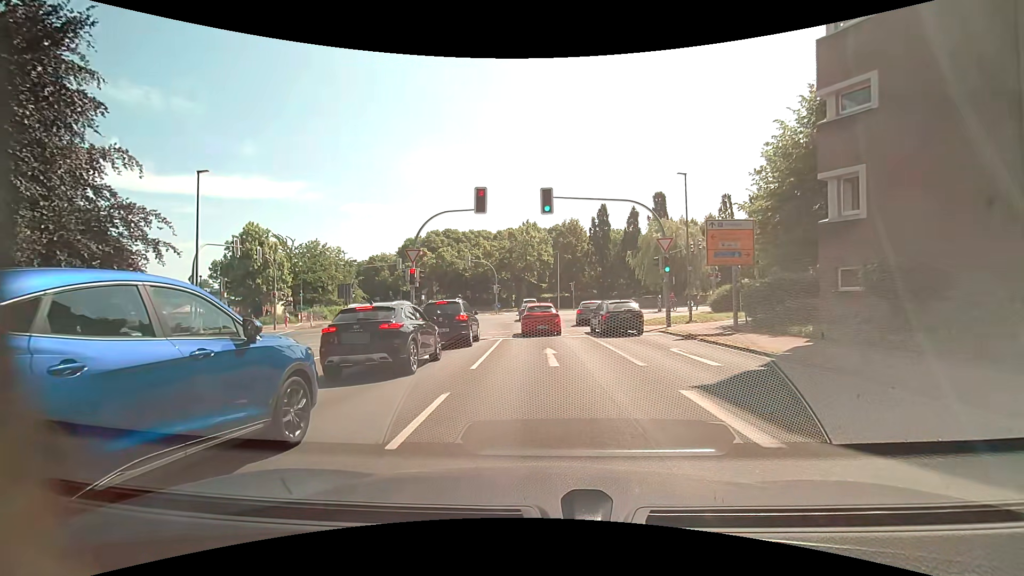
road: unclassified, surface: asphalt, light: Day
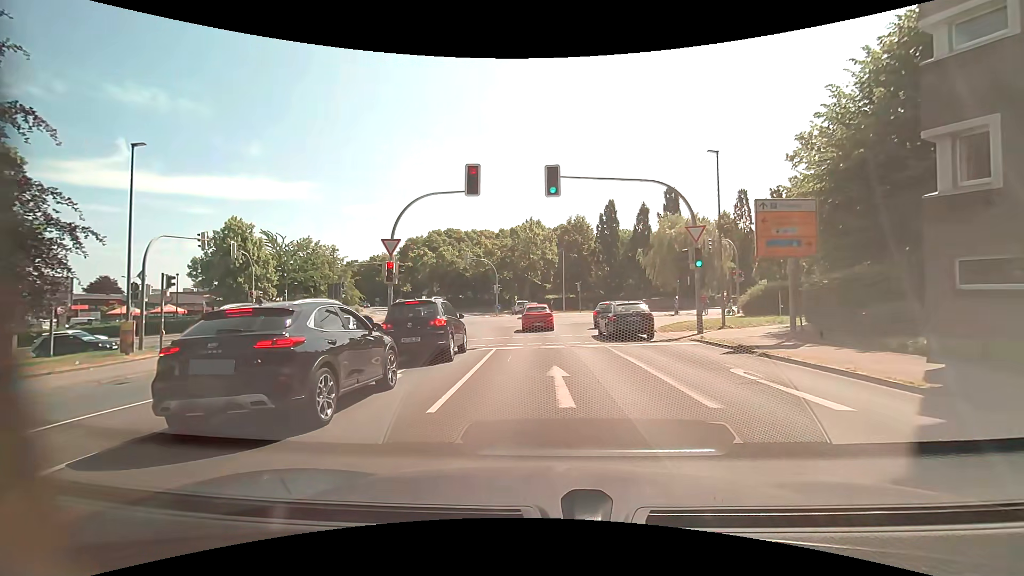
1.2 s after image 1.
(0.0, +4.4) m; 0°
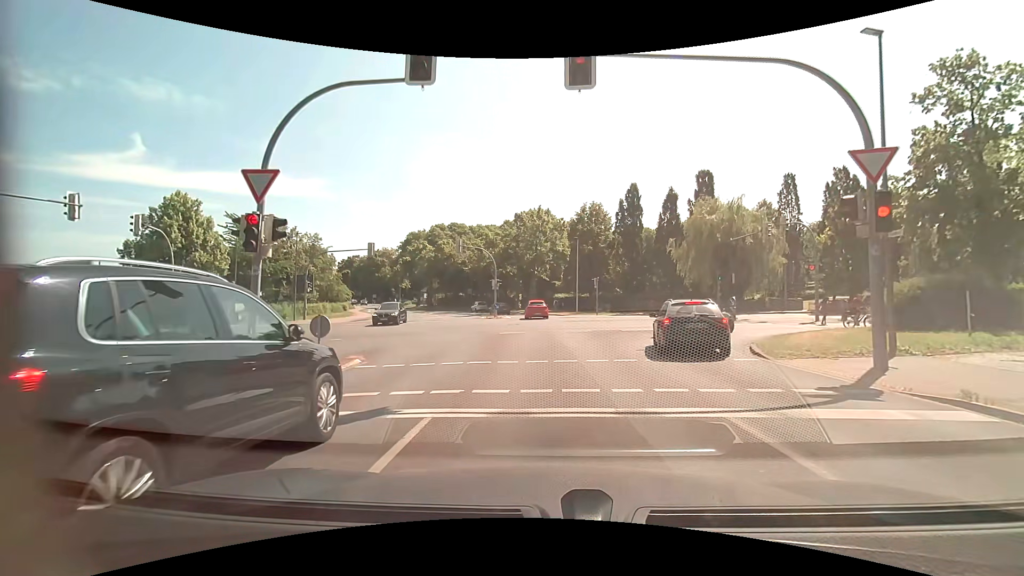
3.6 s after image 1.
(-0.2, +10.5) m; -1°
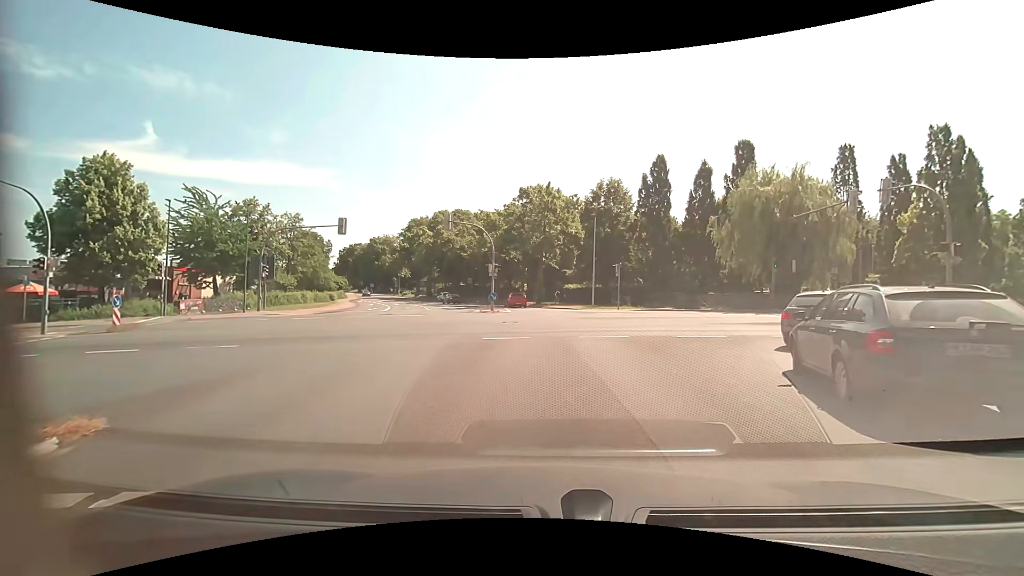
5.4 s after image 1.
(-0.1, +8.6) m; -3°
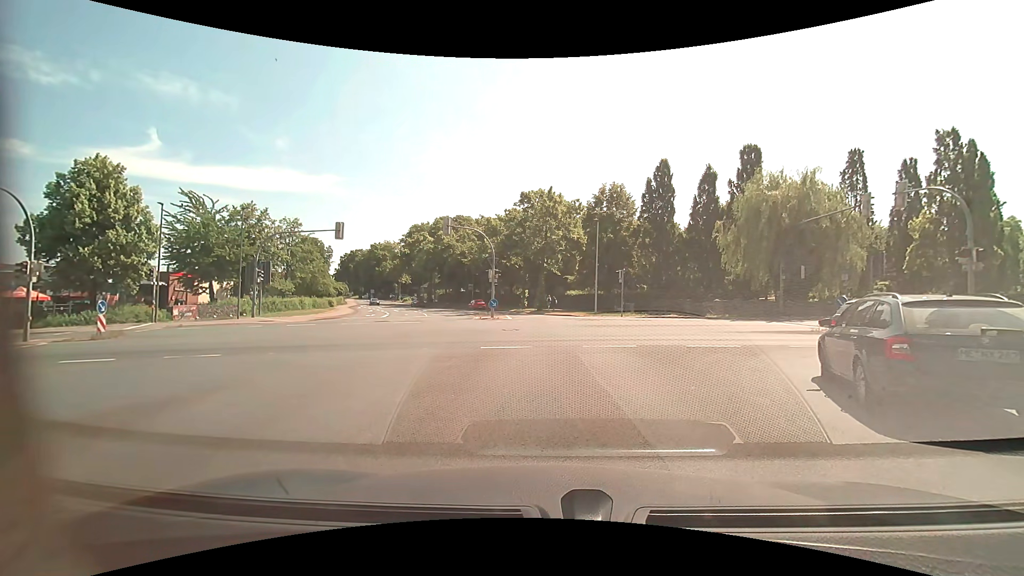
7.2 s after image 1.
(0.0, +0.9) m; 0°
